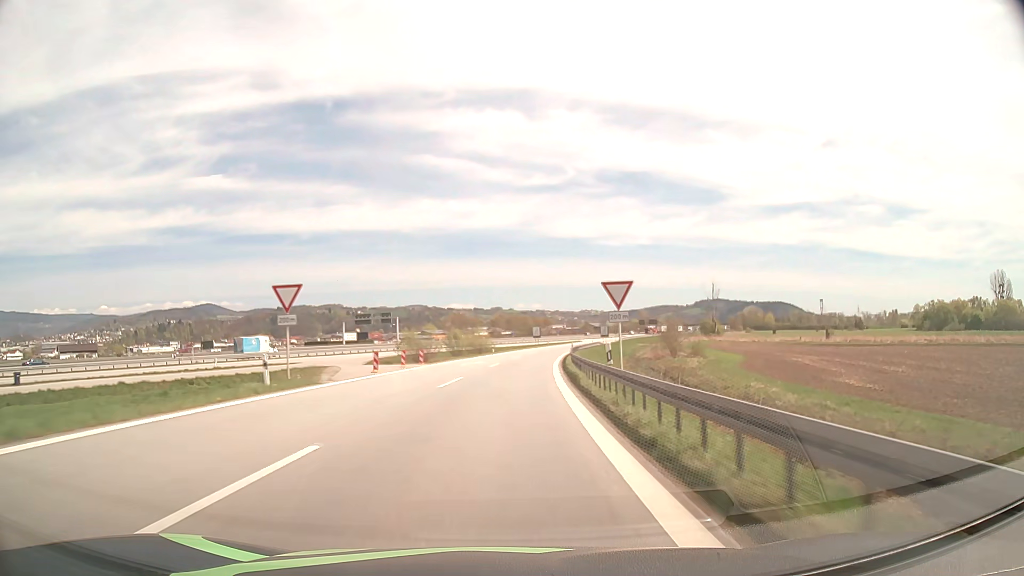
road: motorway_link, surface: asphalt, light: Day
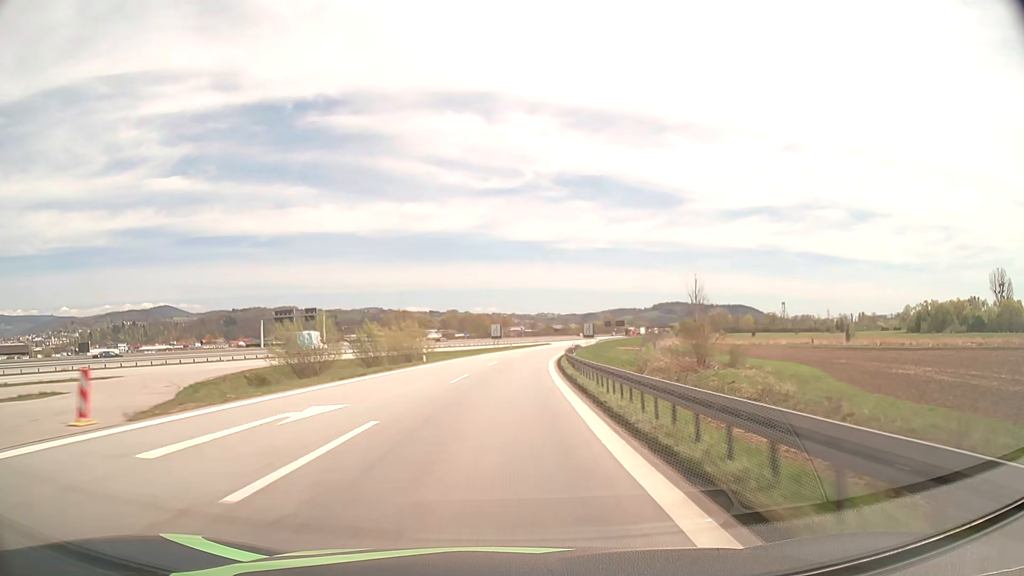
(+1.1, +32.9) m; +4°
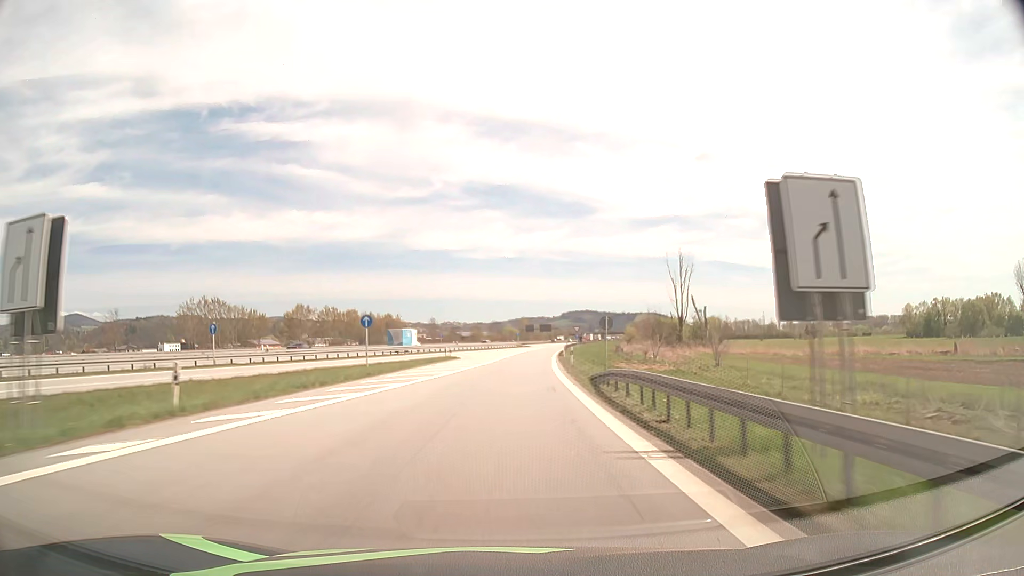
(+5.6, +82.6) m; +8°
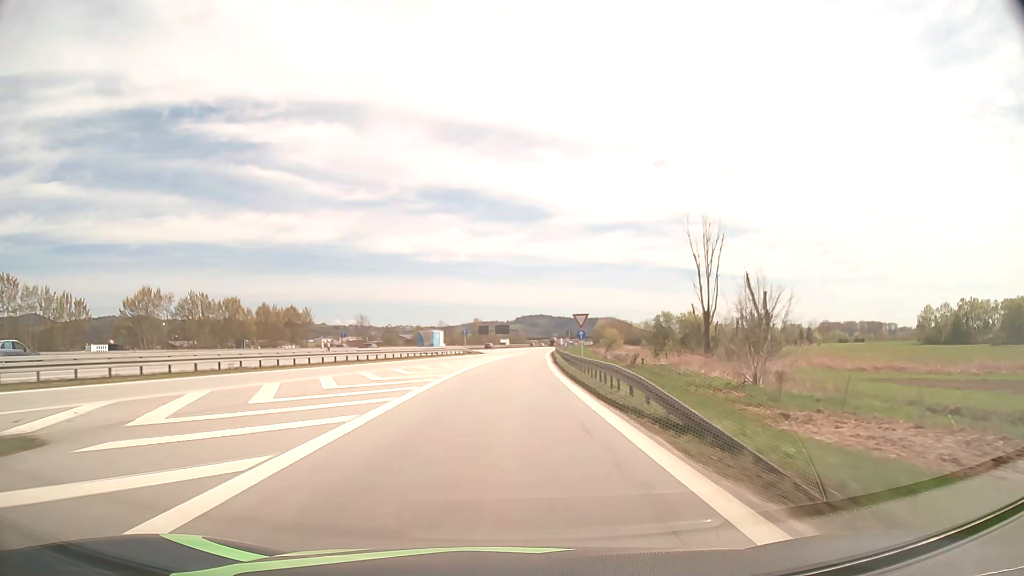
(+1.7, +49.5) m; +4°
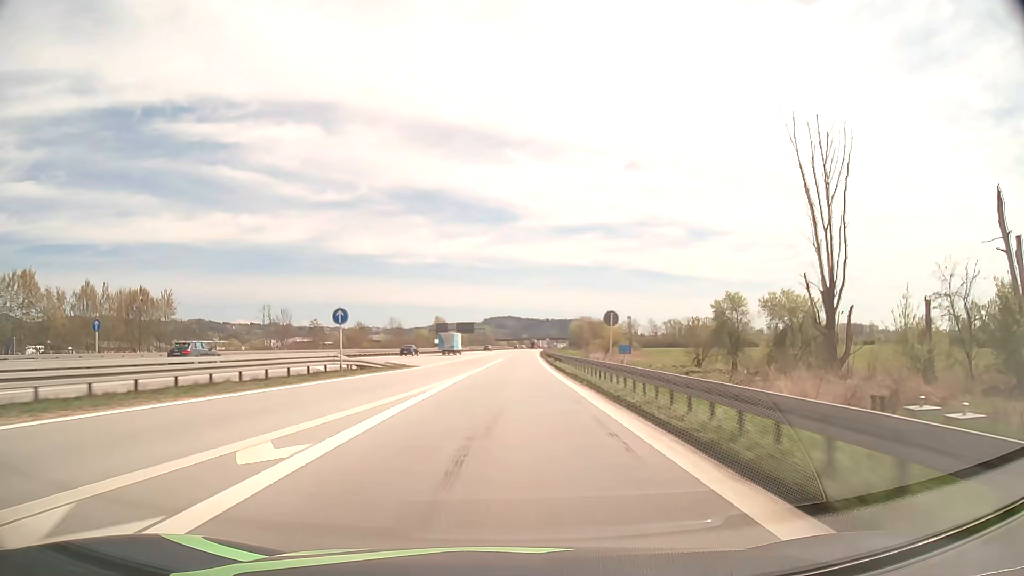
(+1.3, +49.4) m; +3°
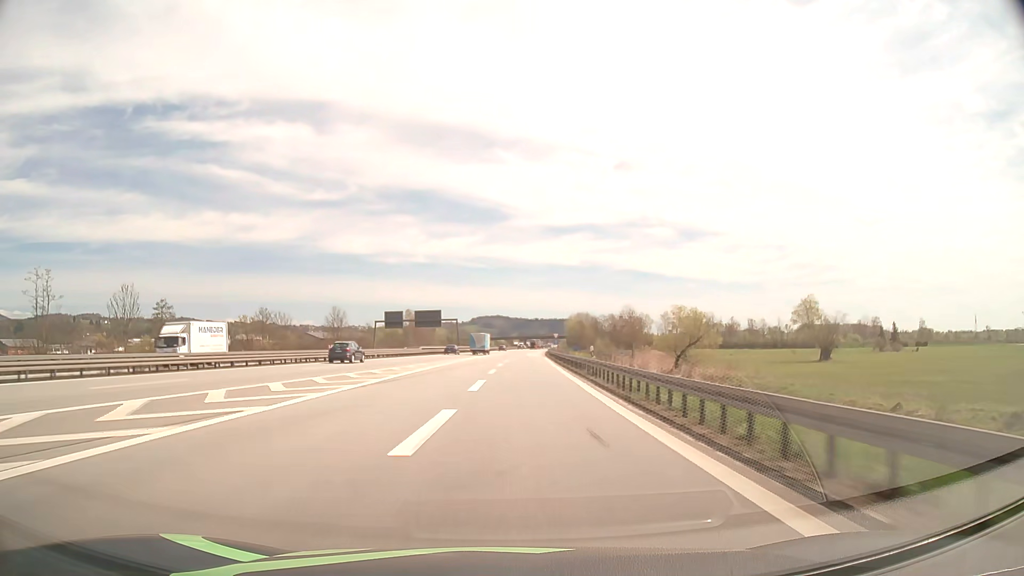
(+1.3, +66.1) m; +1°
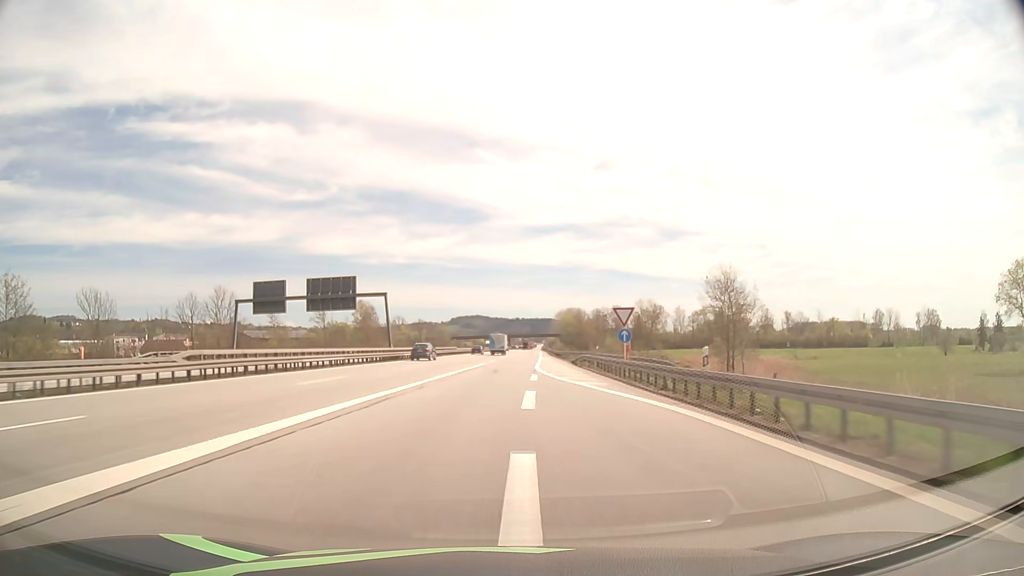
(+0.1, +66.1) m; +1°
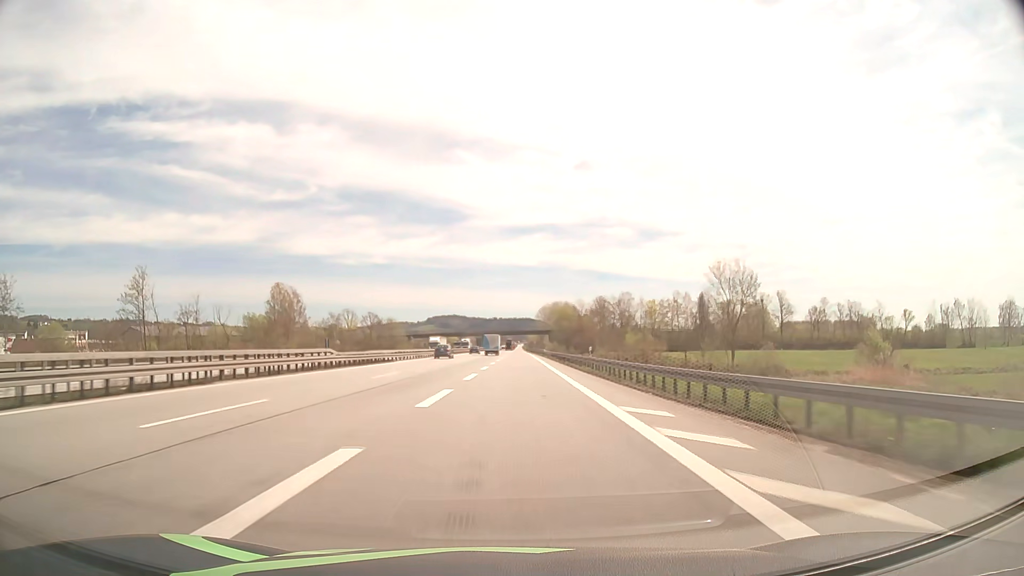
(+1.3, +66.8) m; +2°
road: motorway
(0, +10) (0, +20) (0, +30) (0, +40) (0, +50) (0, +60) (0, +70) (0, +80) (0, +90) (0, +100) m
